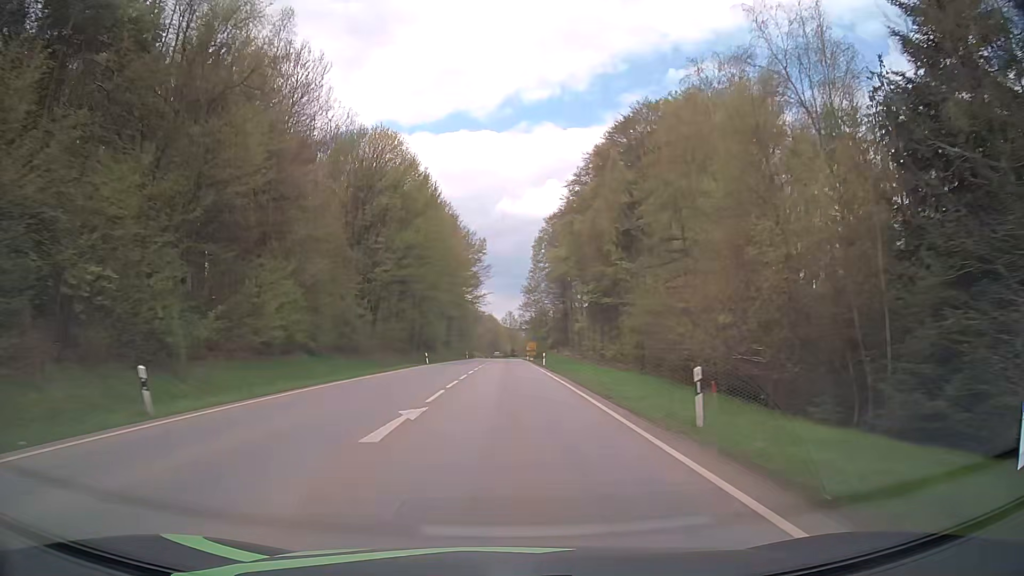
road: secondary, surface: asphalt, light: Day
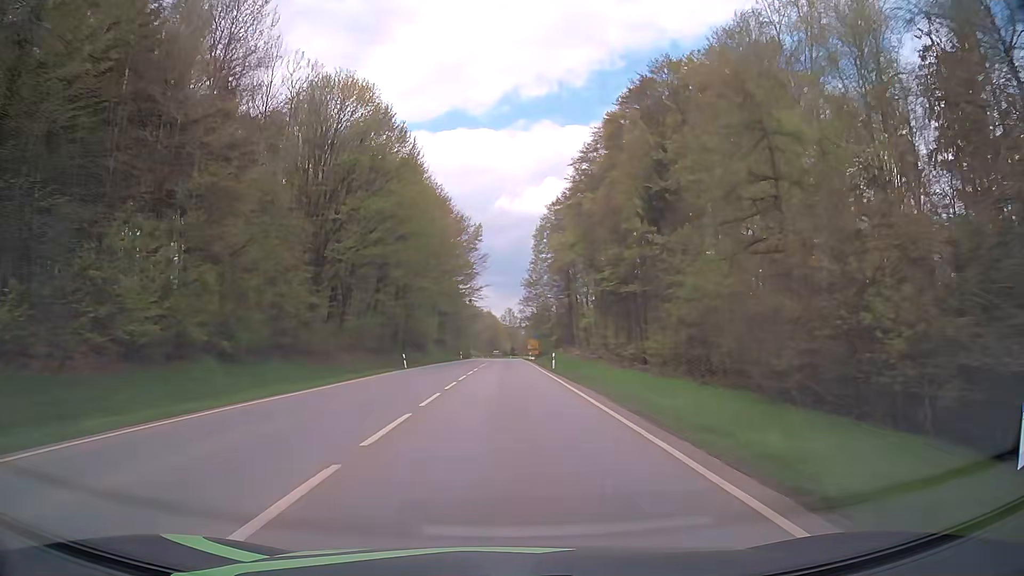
(0.0, +12.4) m; 0°
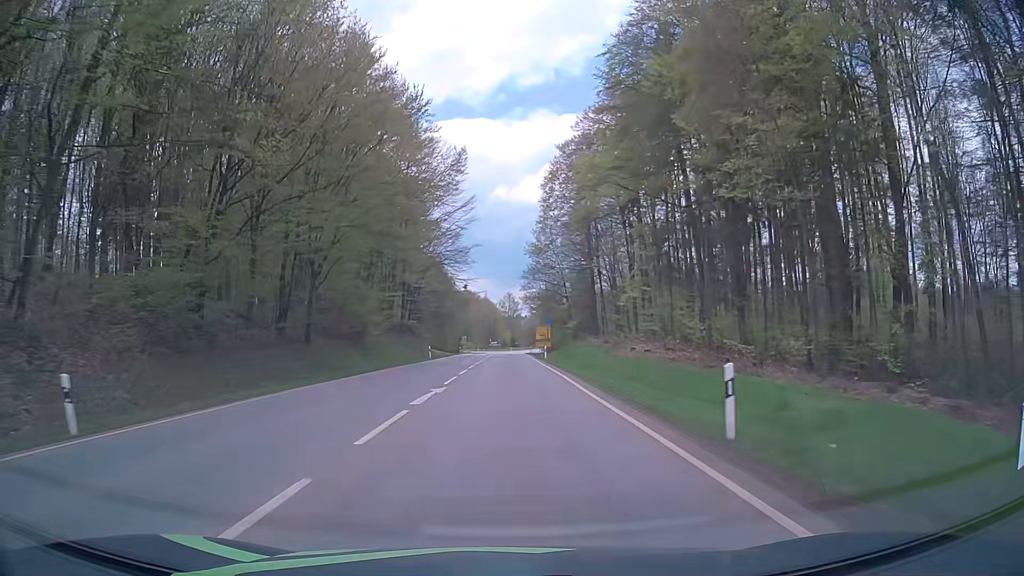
(+0.1, +36.4) m; 0°
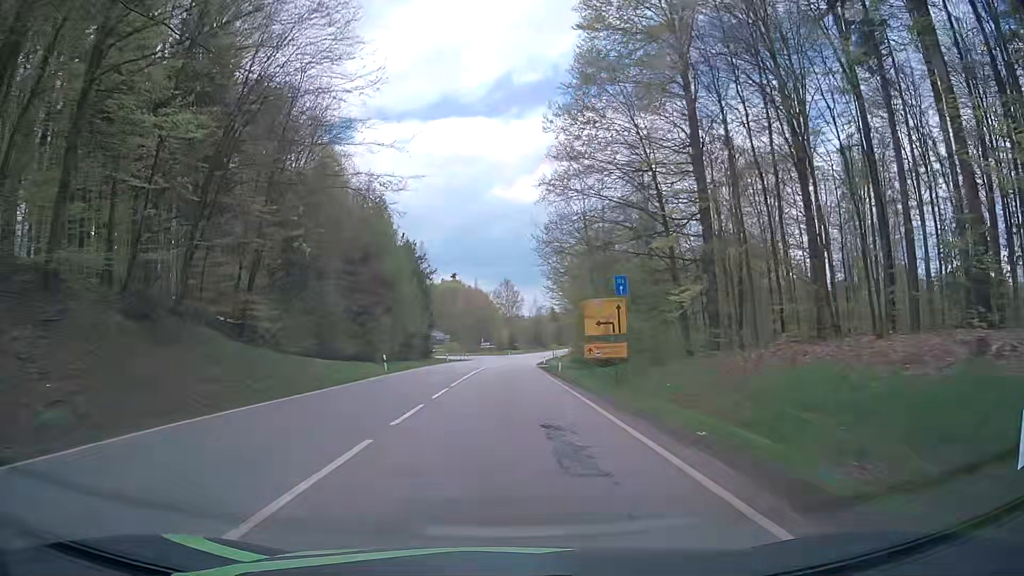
(-0.1, +57.3) m; -1°
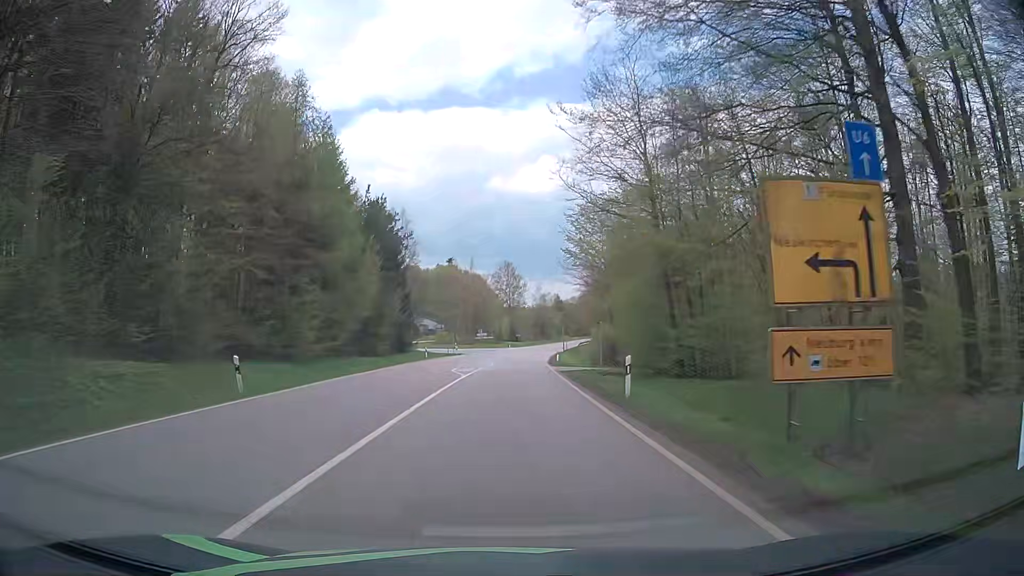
(+0.2, +21.7) m; 0°
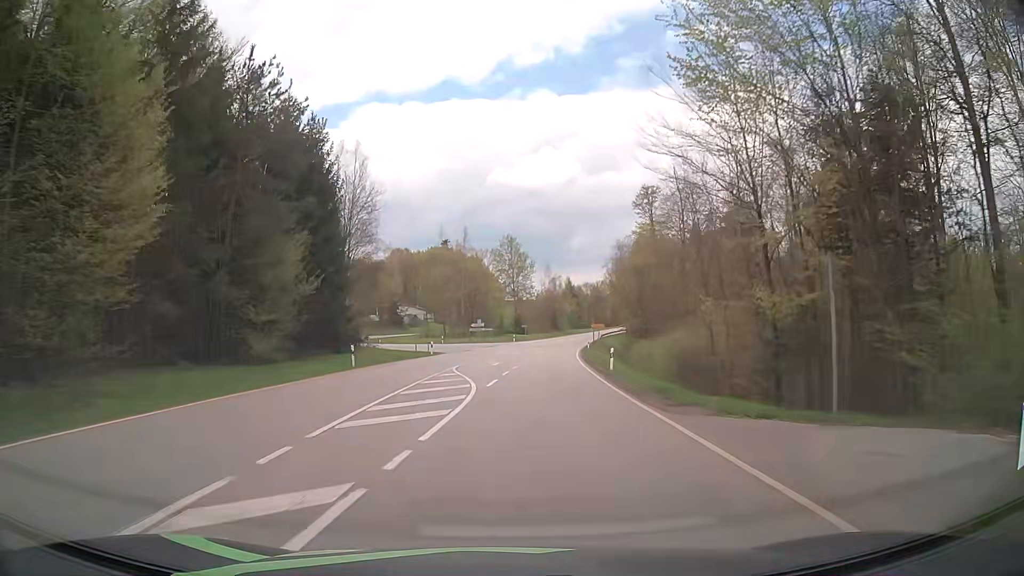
(+0.3, +30.4) m; 0°
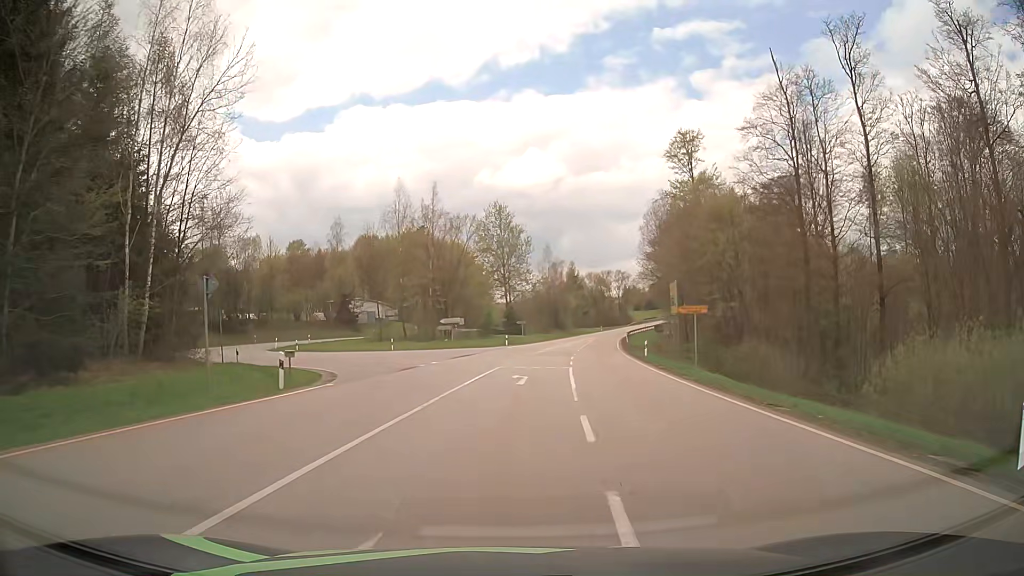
(0.0, +34.5) m; +1°
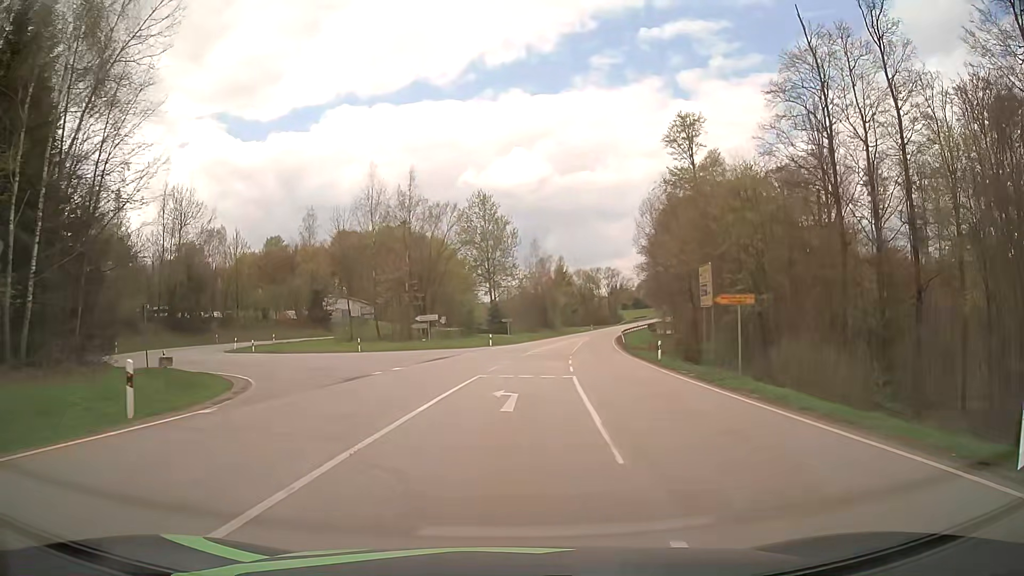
(0.0, +7.4) m; +1°
(0, +10) (0, +20) (-2, +30) (-8, +38) (-16, +44) (-23, +50) (-28, +59) (-27, +69) (-23, +78) (-18, +86) m
